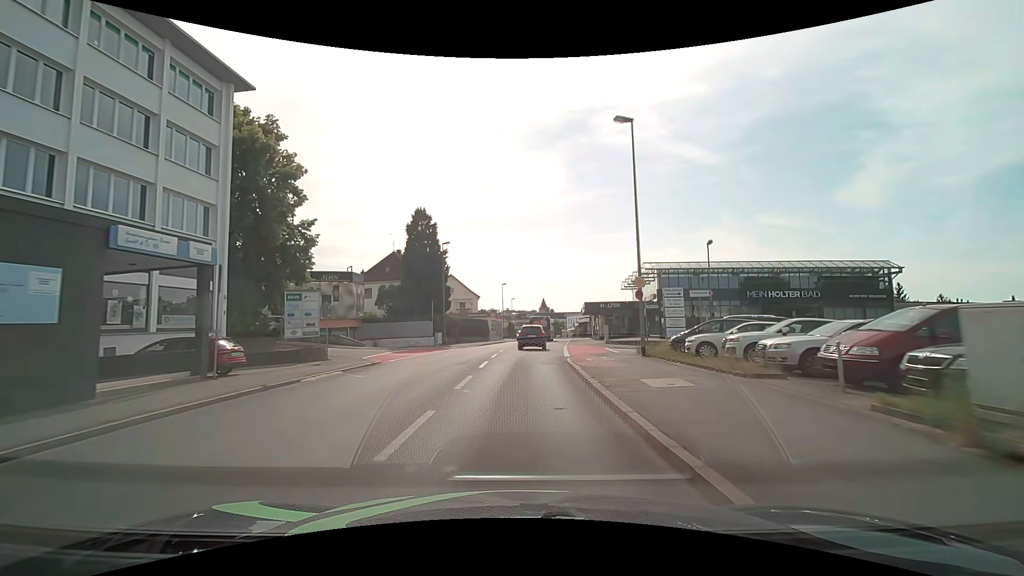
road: tertiary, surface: asphalt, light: Day
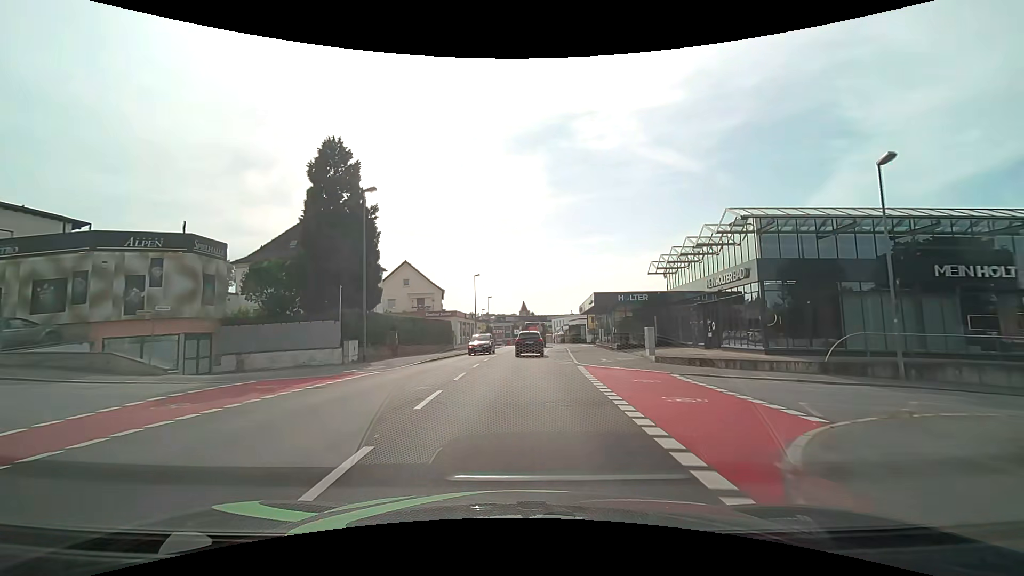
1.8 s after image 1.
(+0.5, +20.1) m; +3°
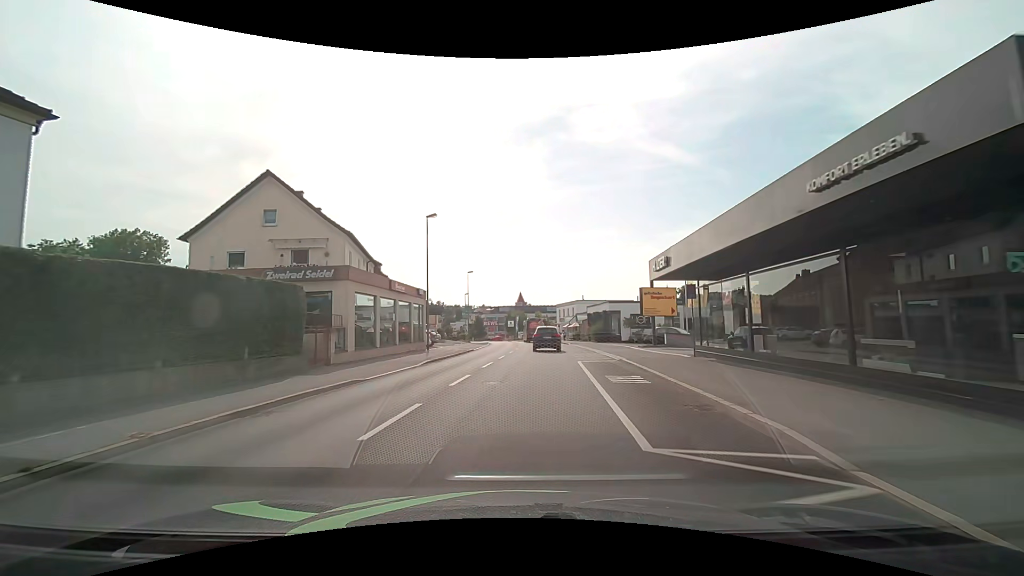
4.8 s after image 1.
(+0.5, +32.7) m; 0°
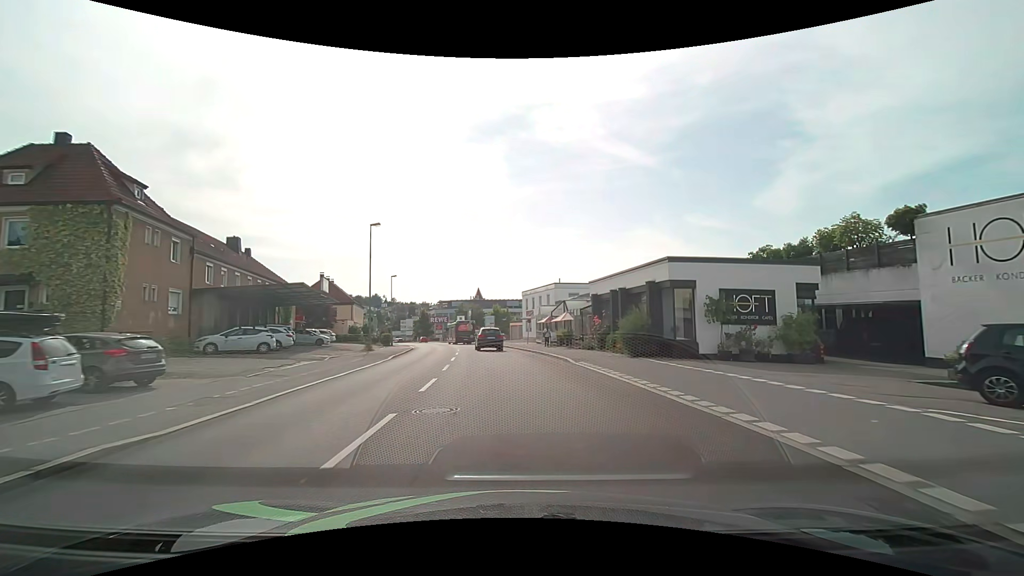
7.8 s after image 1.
(+1.3, +31.1) m; +5°
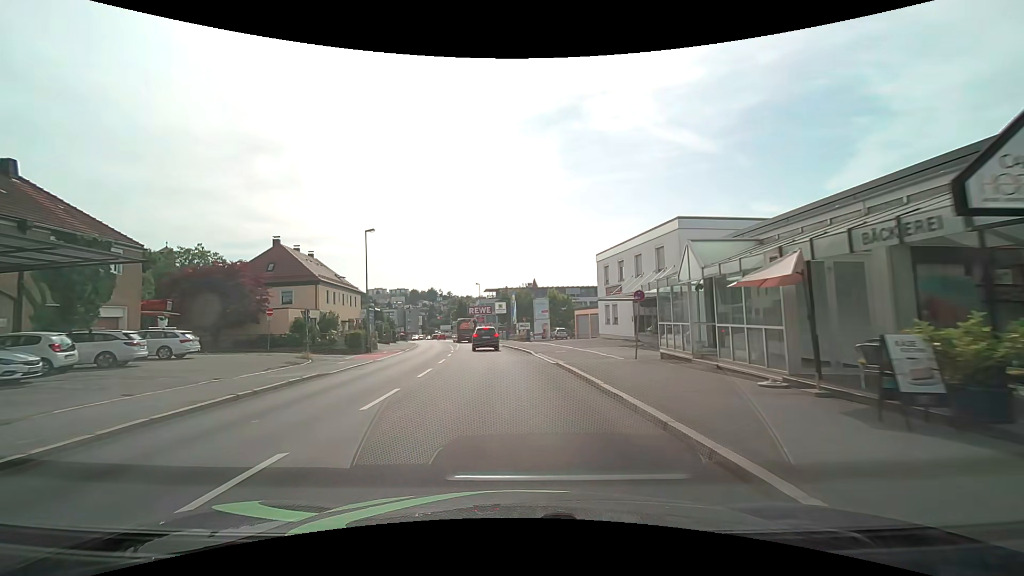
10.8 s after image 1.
(-1.0, +32.8) m; -7°
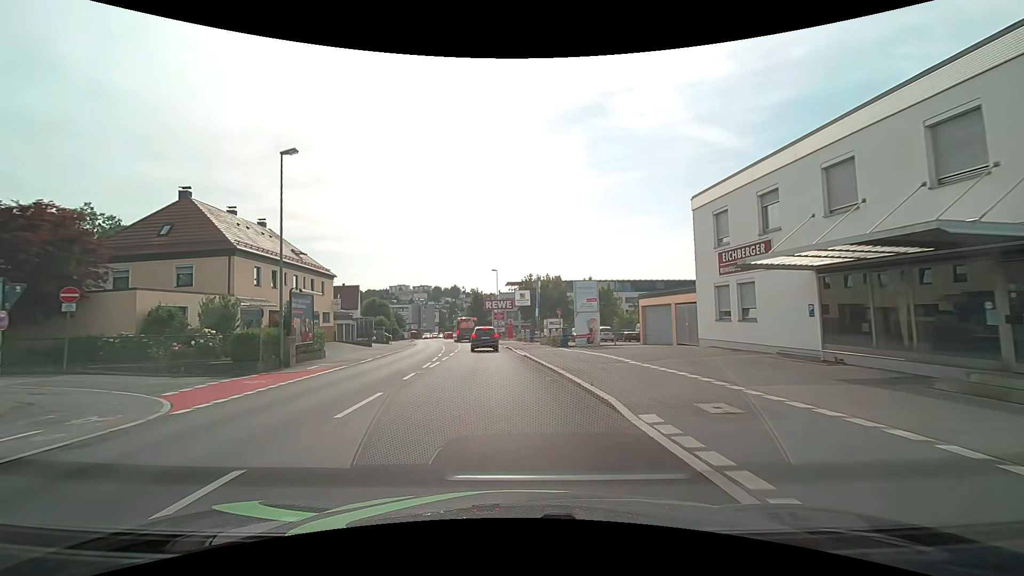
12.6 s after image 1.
(-0.4, +18.8) m; -3°
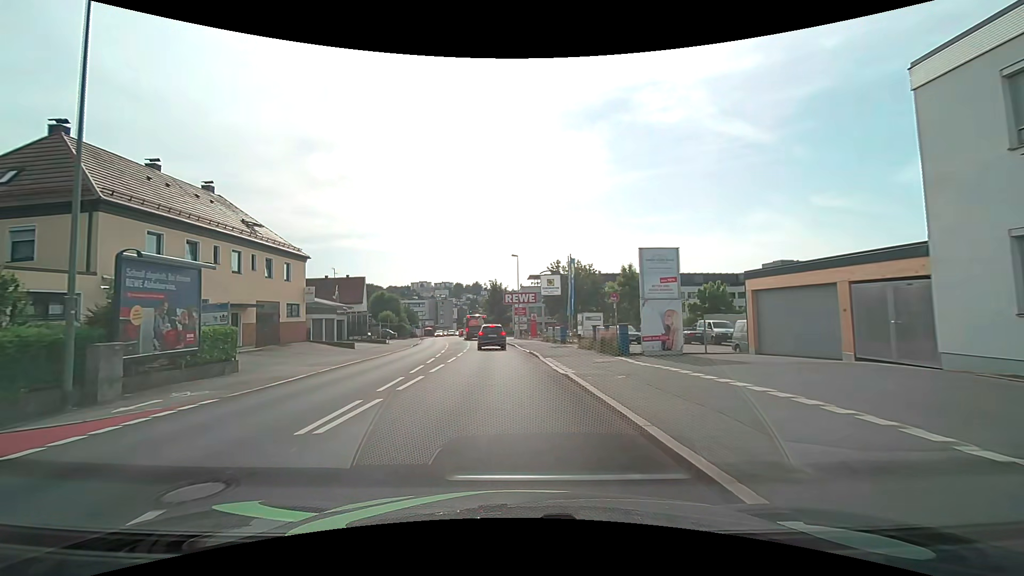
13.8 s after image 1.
(-0.3, +12.1) m; -3°
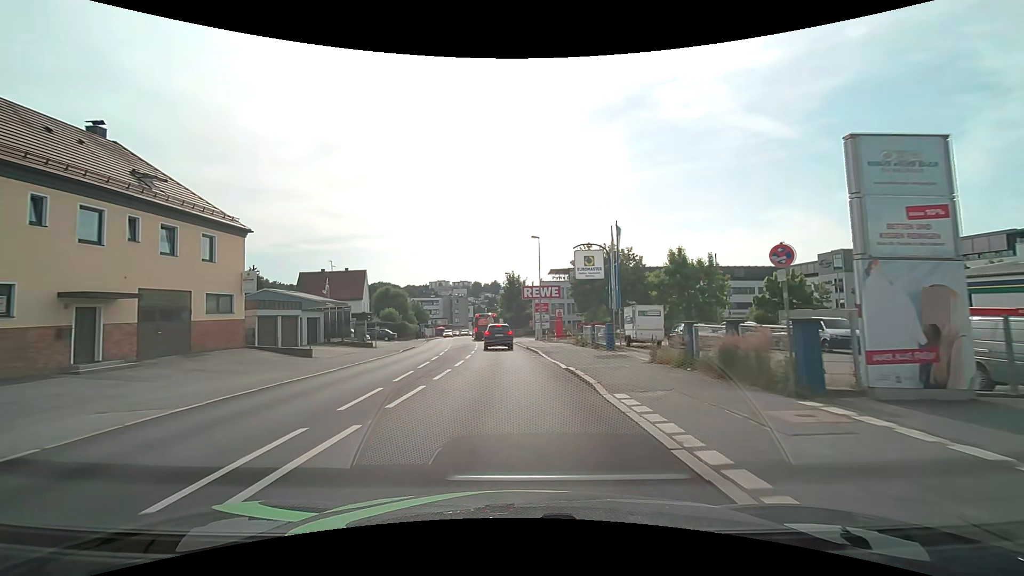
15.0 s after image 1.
(-0.2, +11.7) m; -2°
(0, +10) (0, +20) (-1, +30) (-2, +40) (-3, +50) (-4, +60) (-5, +70) (-6, +80) (-7, +90) (-8, +100) m
